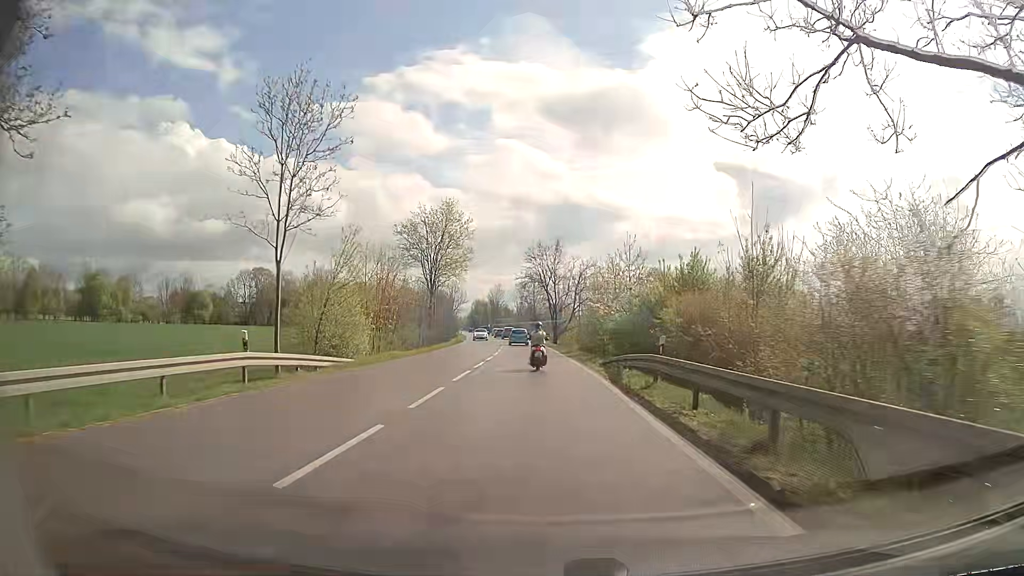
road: secondary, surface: asphalt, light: Day
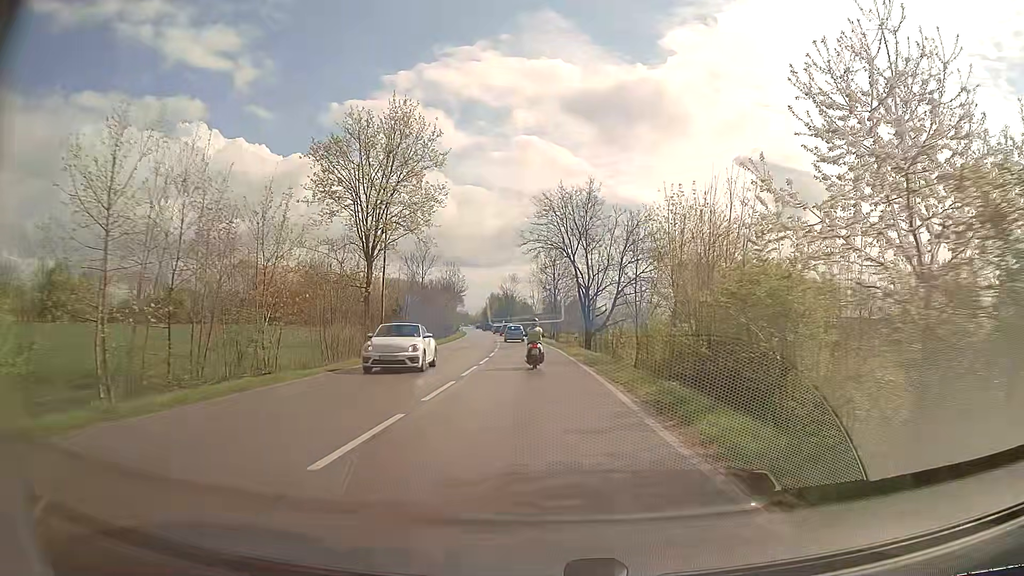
(-0.4, +29.6) m; -2°
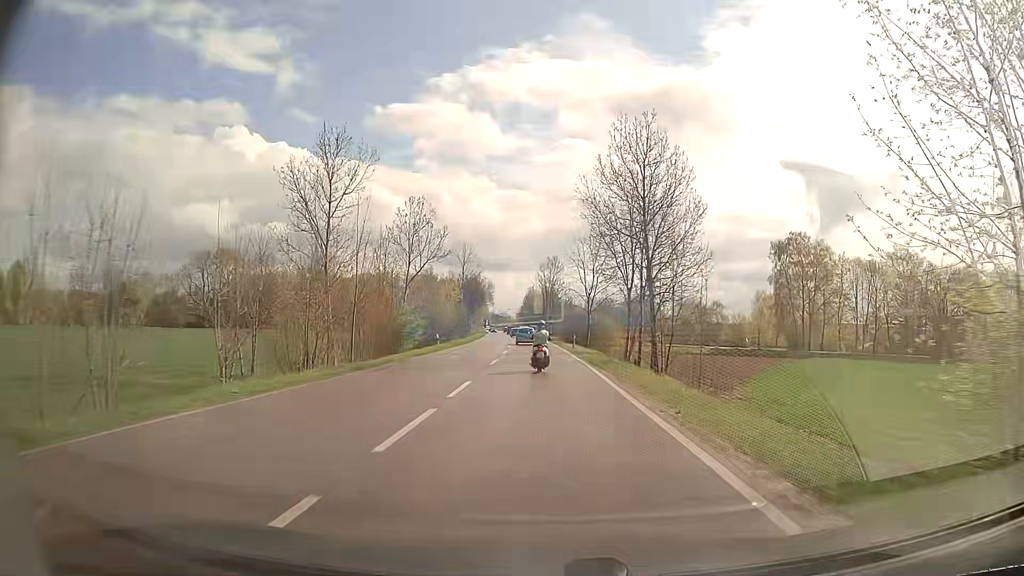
(-1.7, +47.2) m; -4°
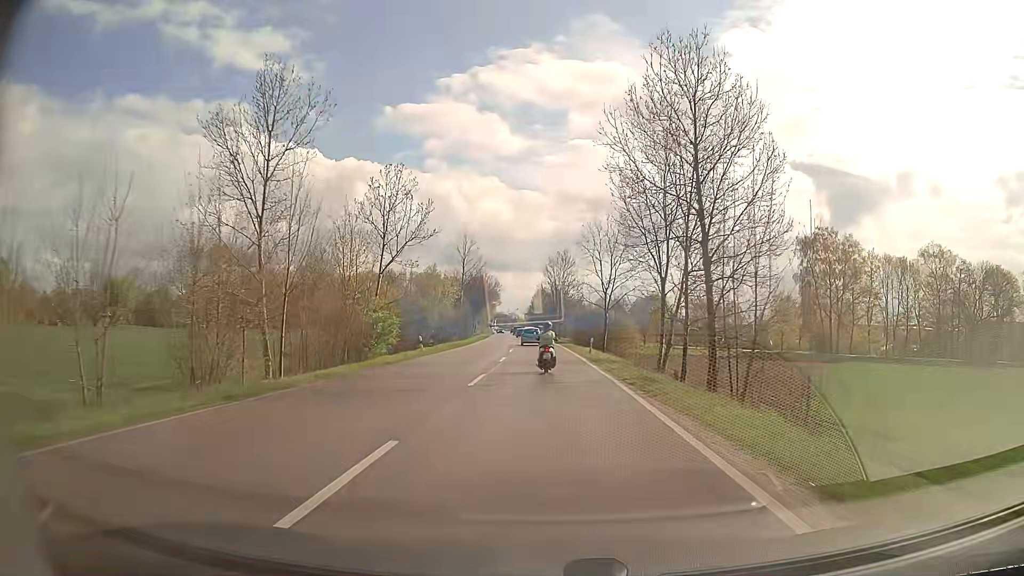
(-0.1, +9.3) m; -1°
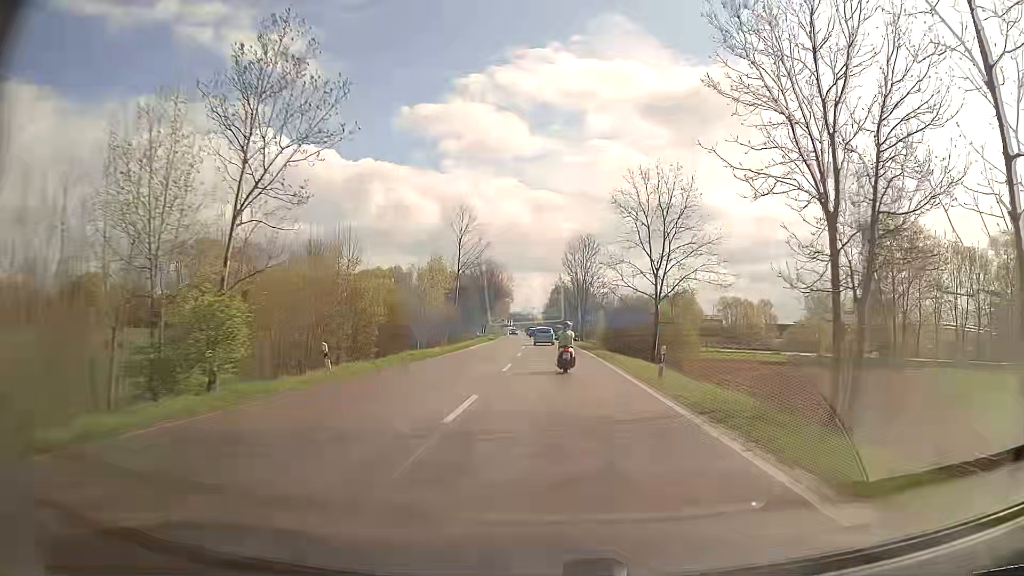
(-0.3, +18.5) m; -2°
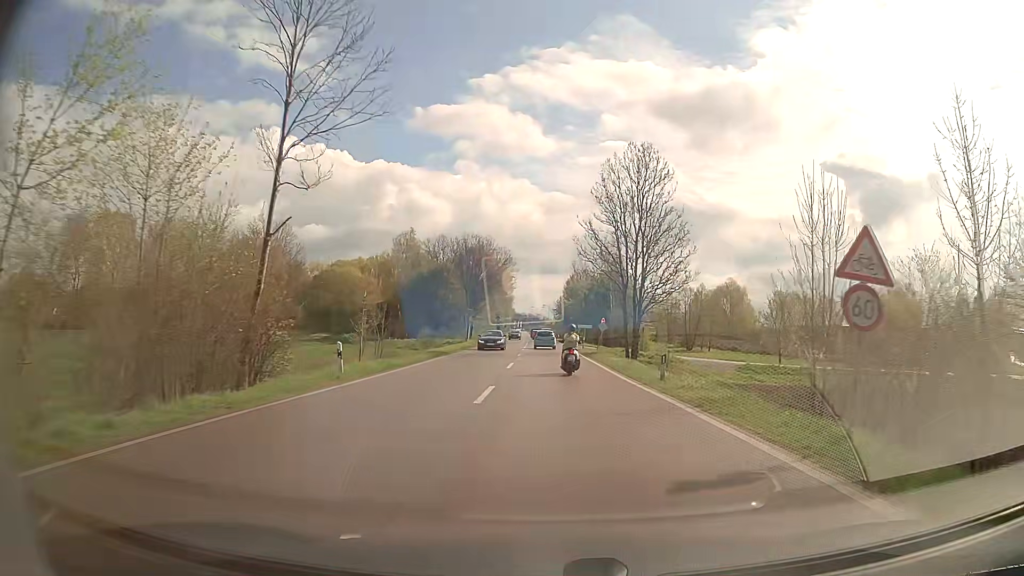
(-0.5, +45.5) m; -1°
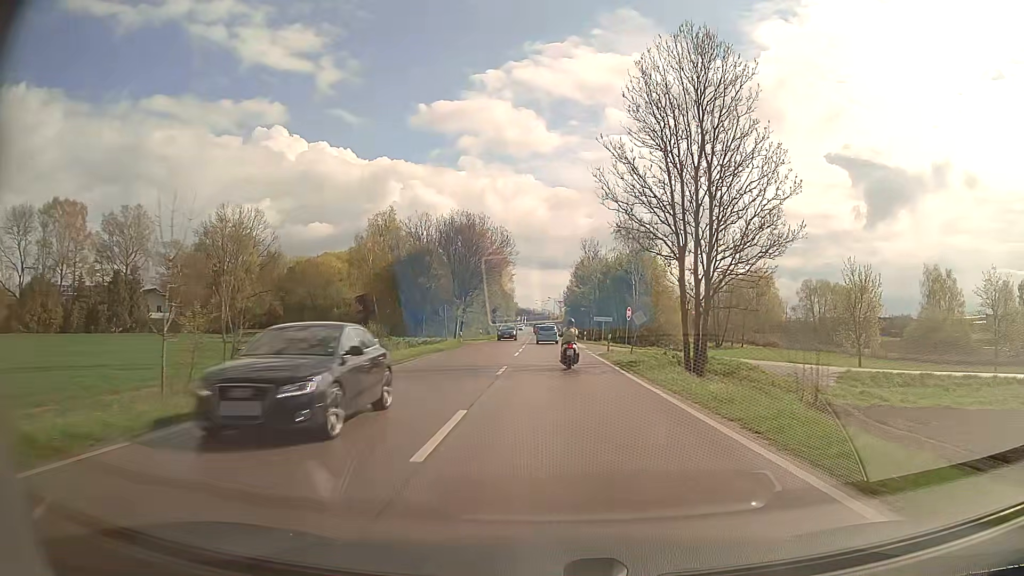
(0.0, +17.8) m; 0°
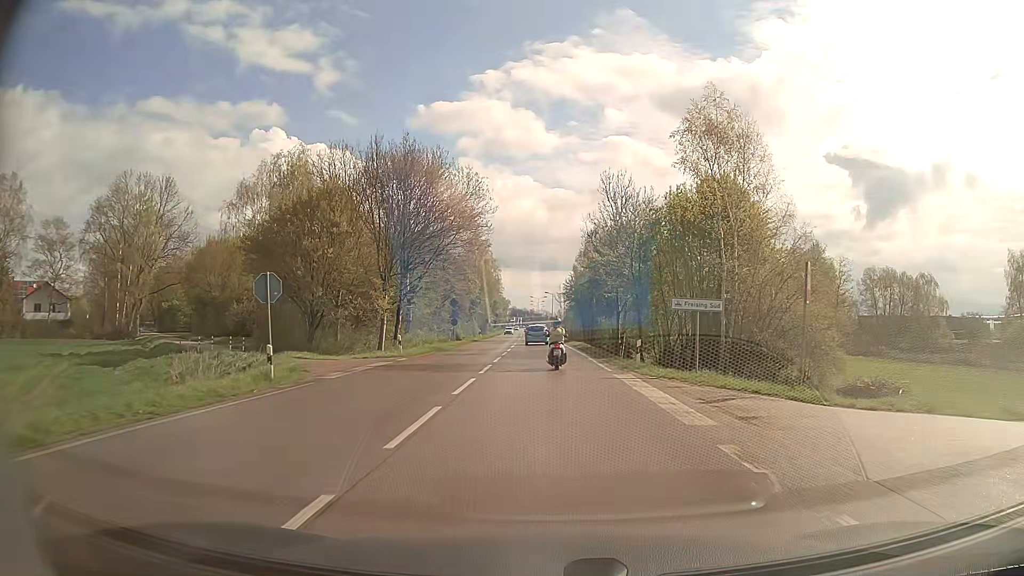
(+0.1, +35.6) m; 0°
(0, +10) (0, +20) (0, +30) (0, +40) (0, +50) (-1, +60) (-1, +70) (-1, +80) (-2, +90) (-2, +100) m
